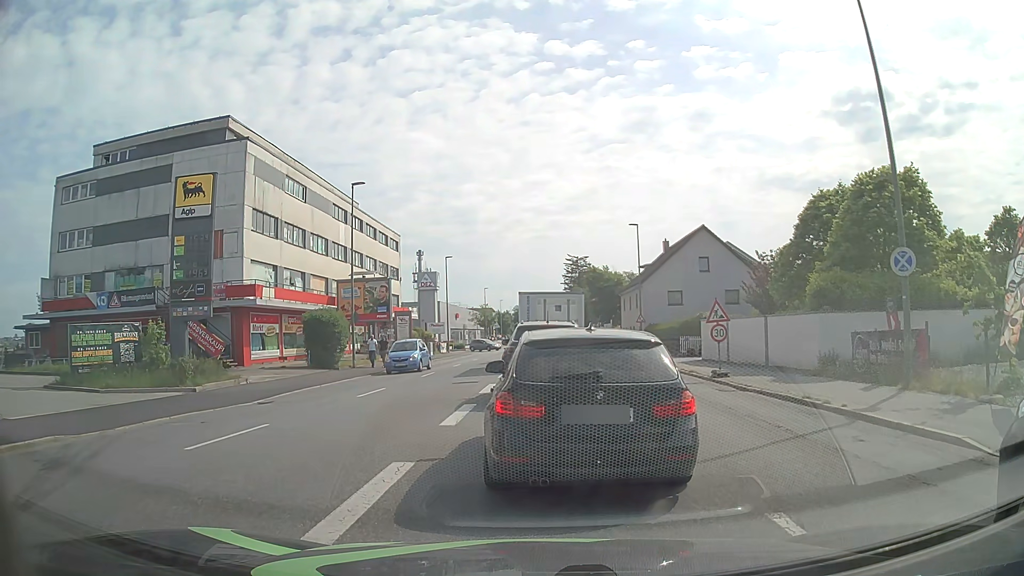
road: tertiary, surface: asphalt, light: Day
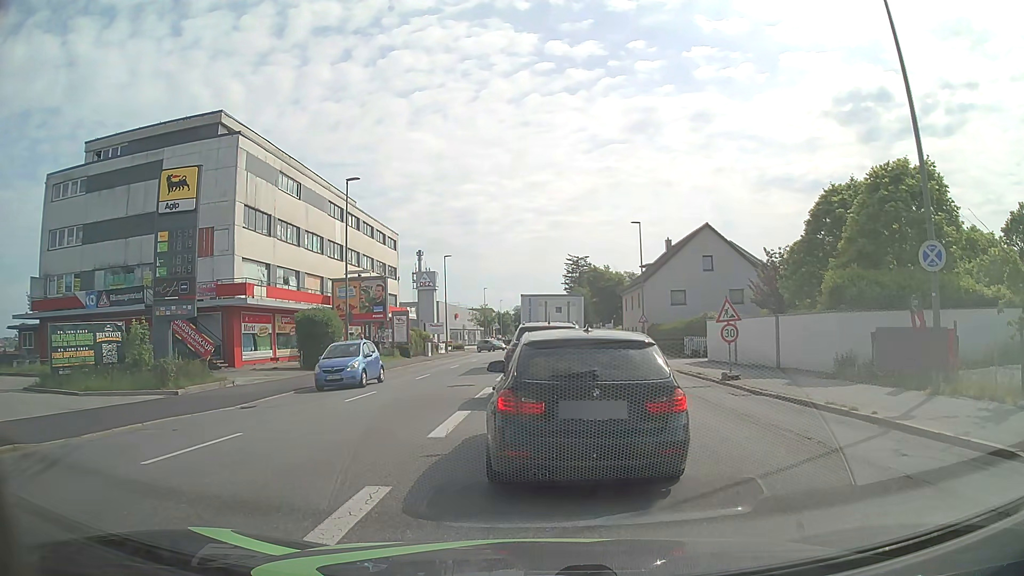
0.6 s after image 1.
(0.0, +1.2) m; +2°
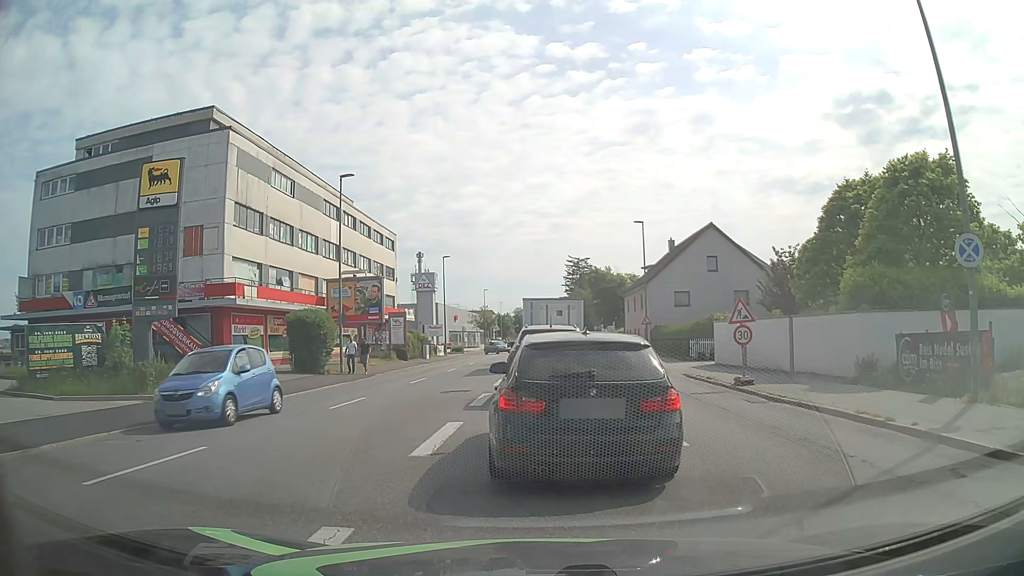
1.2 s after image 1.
(0.0, +1.4) m; -1°
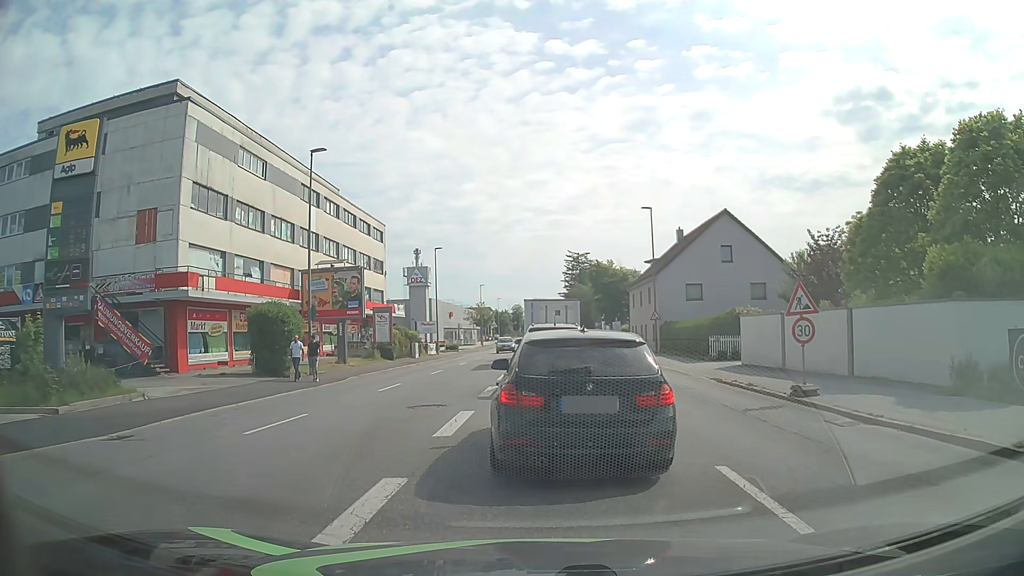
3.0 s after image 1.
(0.0, +4.6) m; 0°
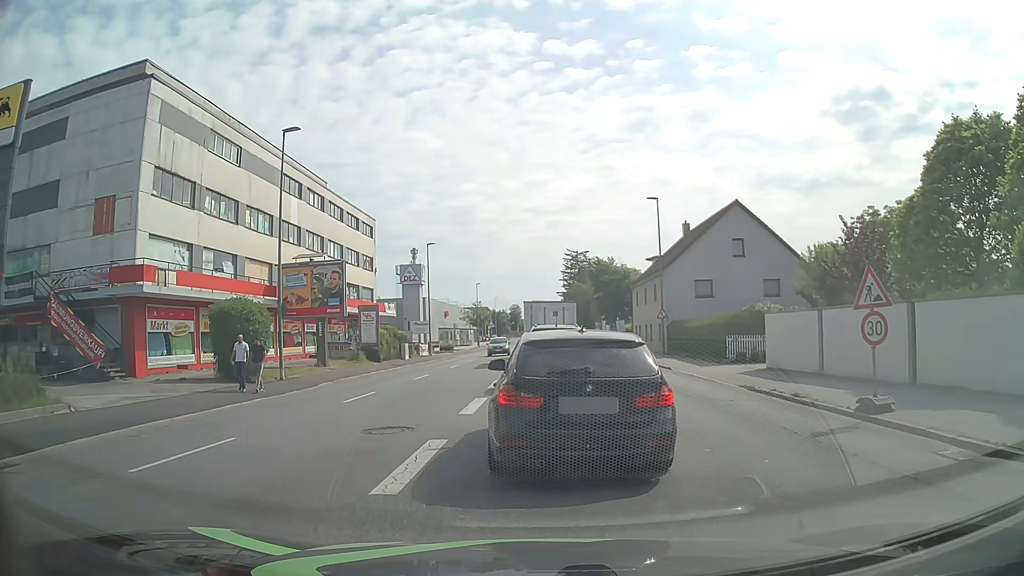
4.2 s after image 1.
(0.0, +3.4) m; 0°
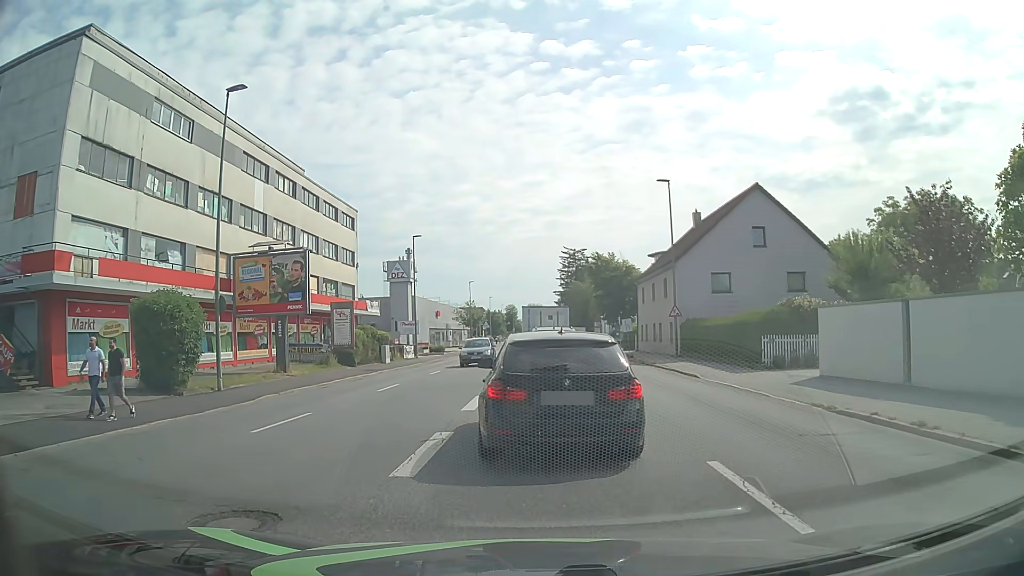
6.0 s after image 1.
(0.0, +5.3) m; +1°
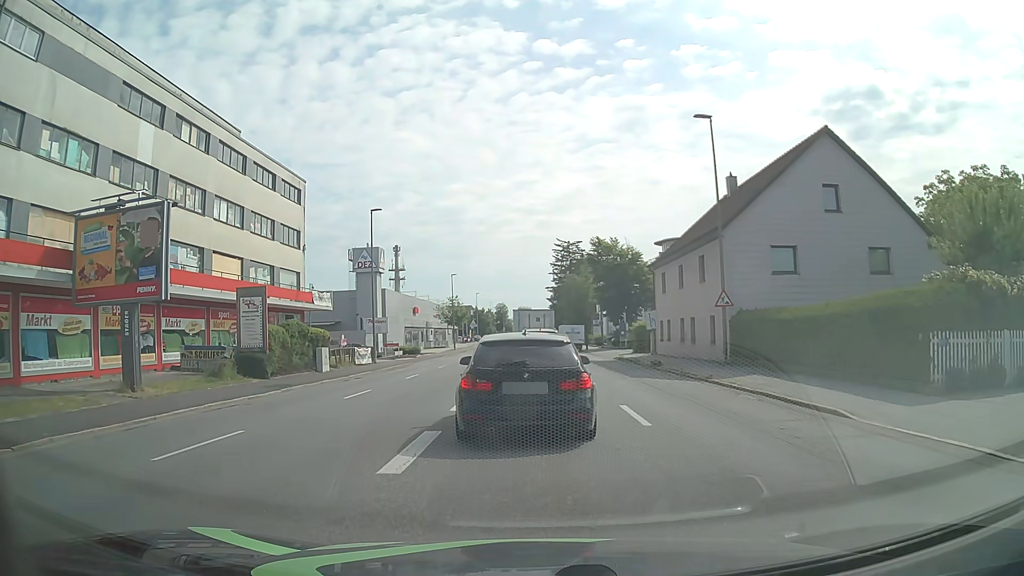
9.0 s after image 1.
(+0.1, +12.0) m; +1°
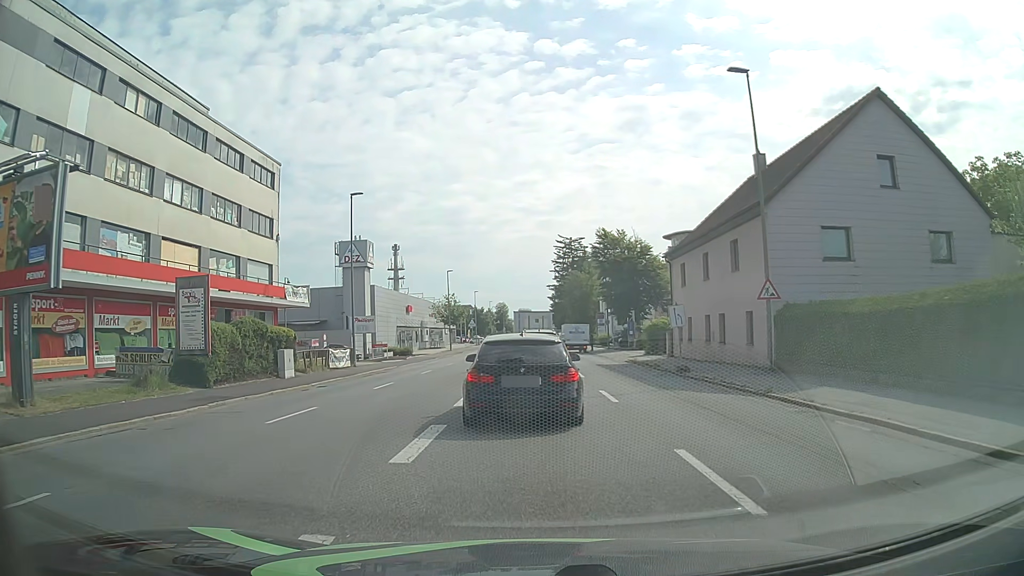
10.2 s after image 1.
(0.0, +5.3) m; -1°
(0, +10) (0, +20) (0, +30) (0, +40) (0, +50) (0, +60) (0, +70) (0, +80) (-1, +90) (-1, +100) m
